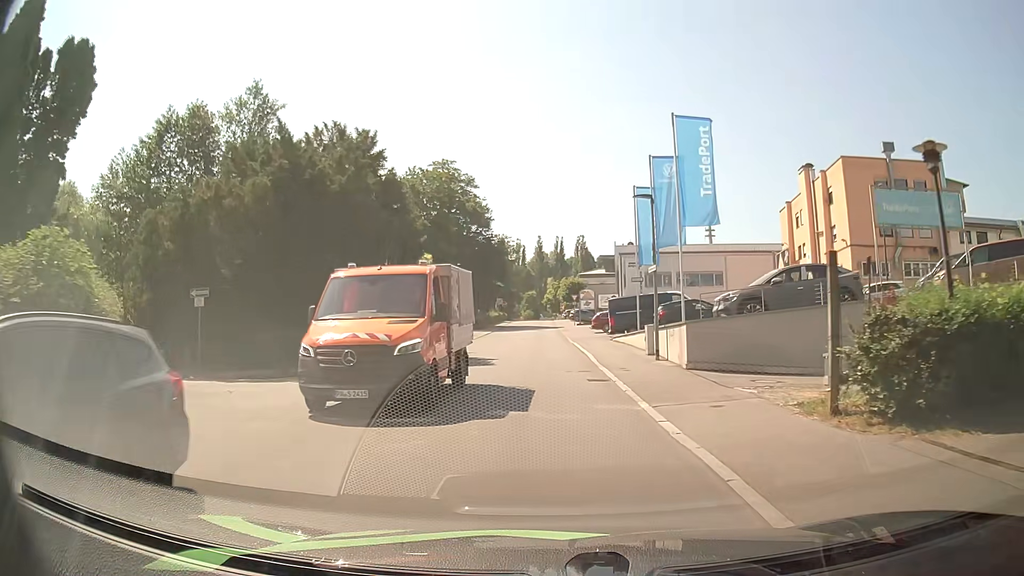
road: residential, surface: asphalt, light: Day
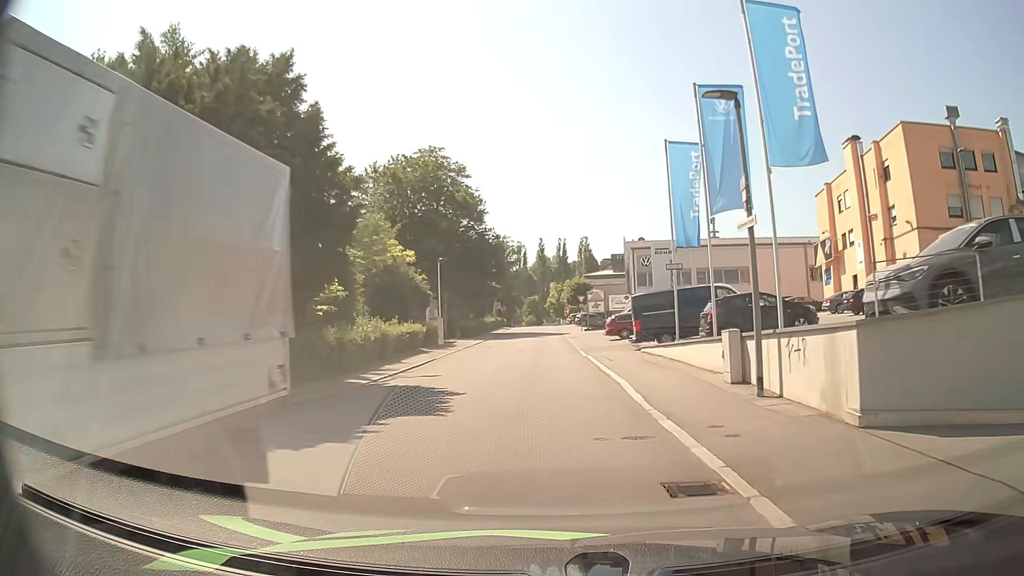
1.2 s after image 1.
(+0.2, +9.7) m; 0°
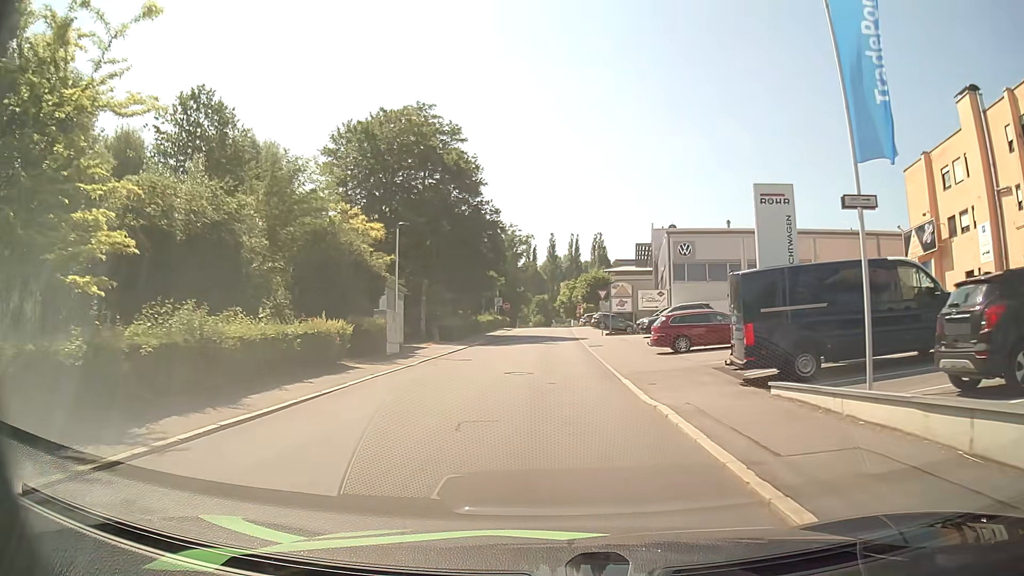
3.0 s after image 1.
(-0.1, +14.7) m; 0°
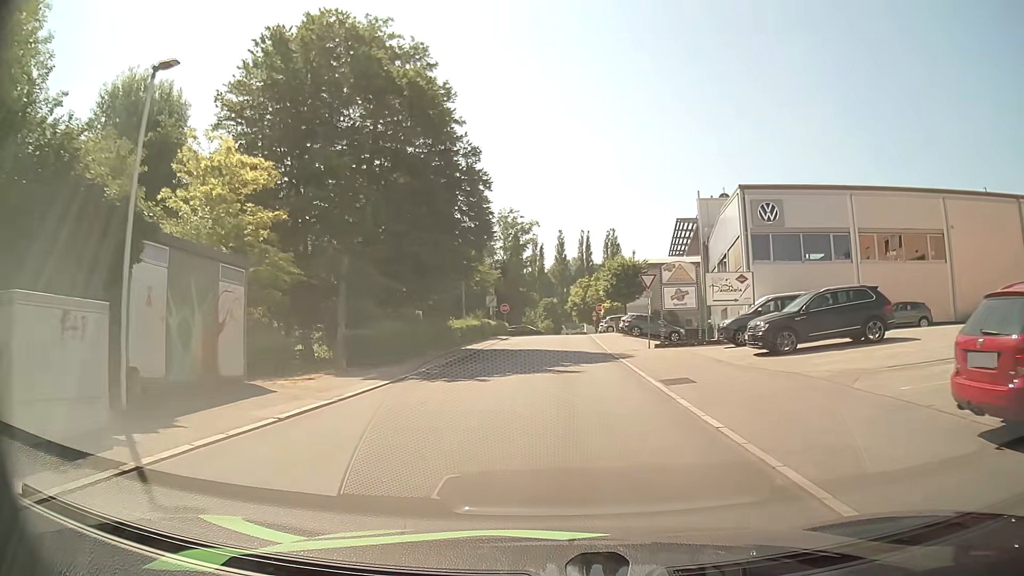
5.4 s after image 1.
(-0.3, +19.6) m; -1°
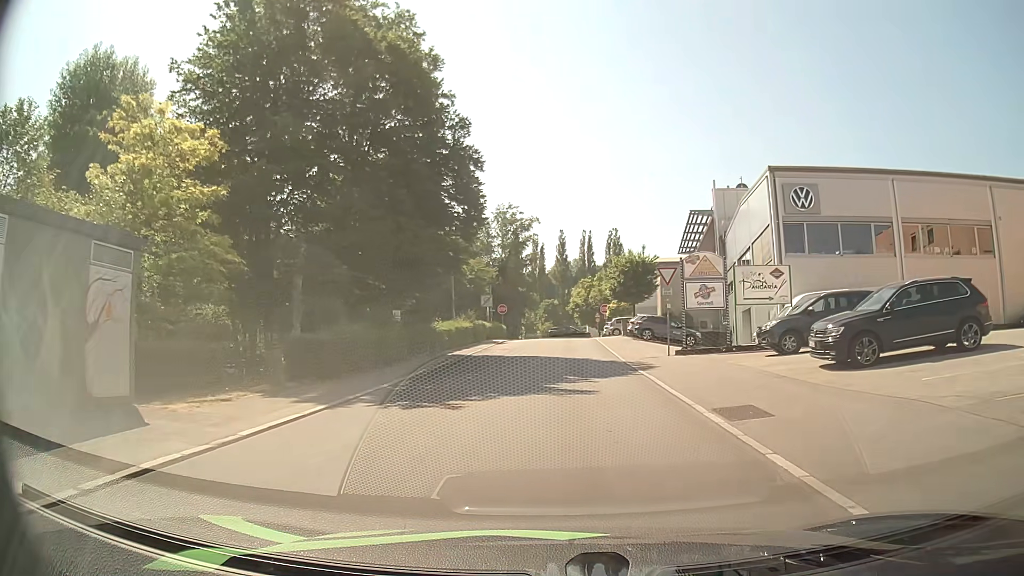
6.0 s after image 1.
(0.0, +4.9) m; 0°
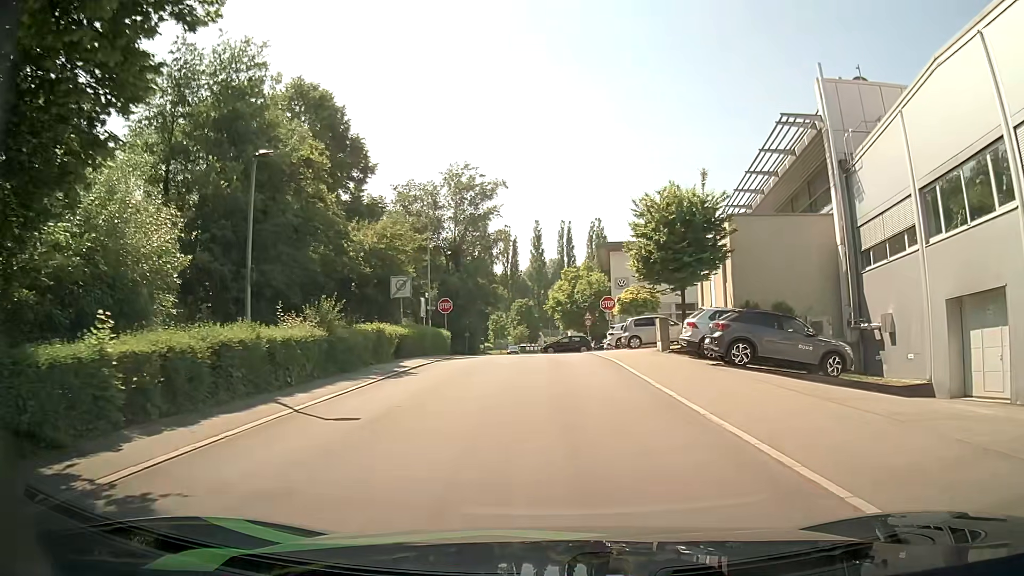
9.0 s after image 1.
(+0.4, +23.7) m; +3°
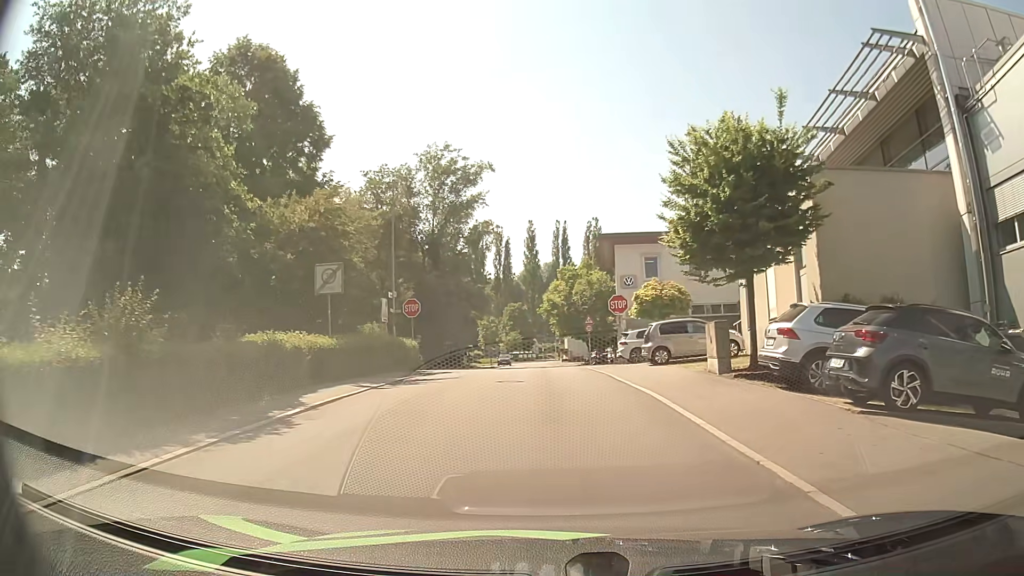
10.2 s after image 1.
(0.0, +8.7) m; 0°
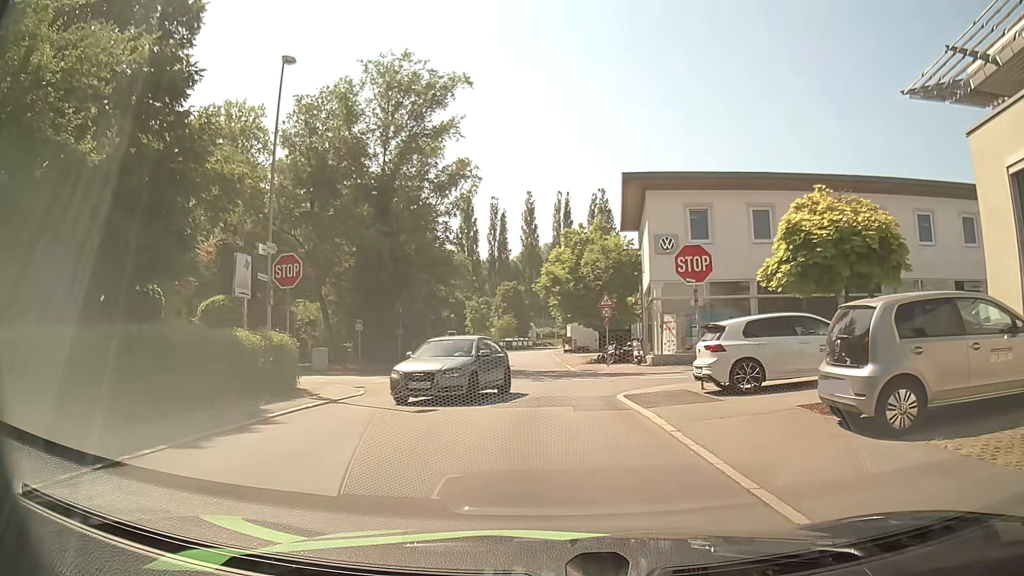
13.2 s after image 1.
(+0.1, +15.8) m; 0°
